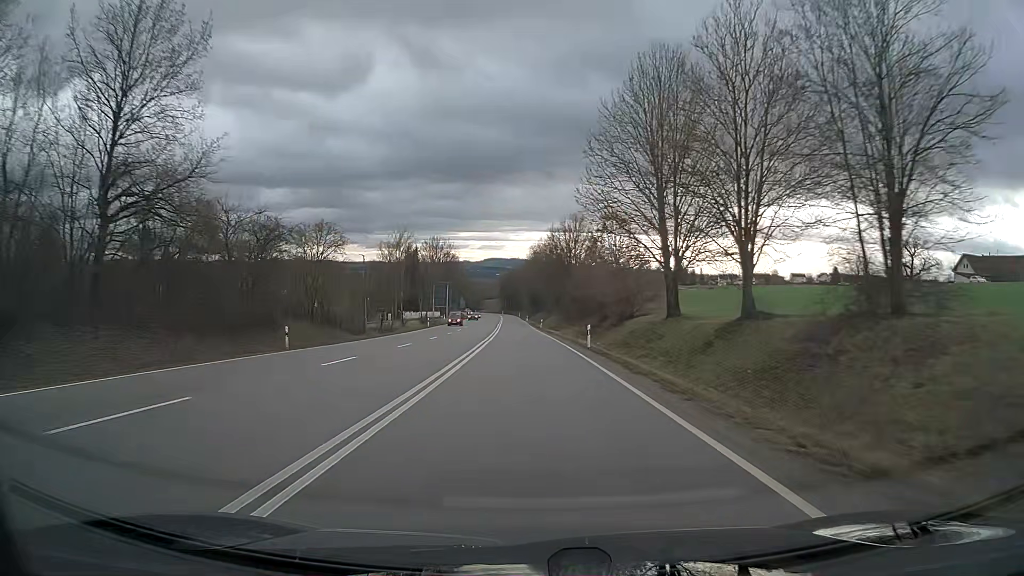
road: primary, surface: asphalt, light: Day
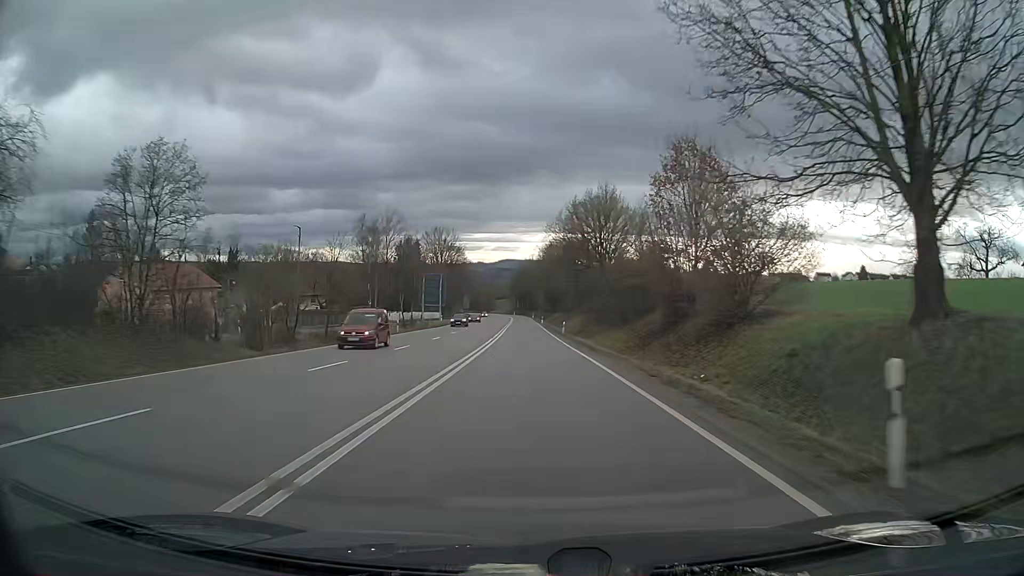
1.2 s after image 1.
(-0.3, +25.5) m; -1°
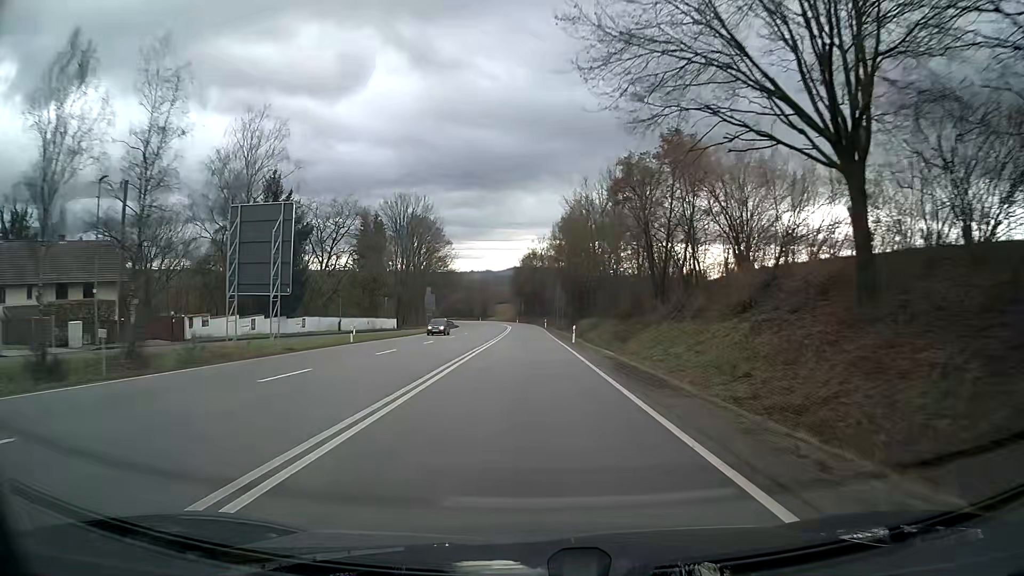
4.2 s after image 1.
(-0.6, +63.0) m; -1°
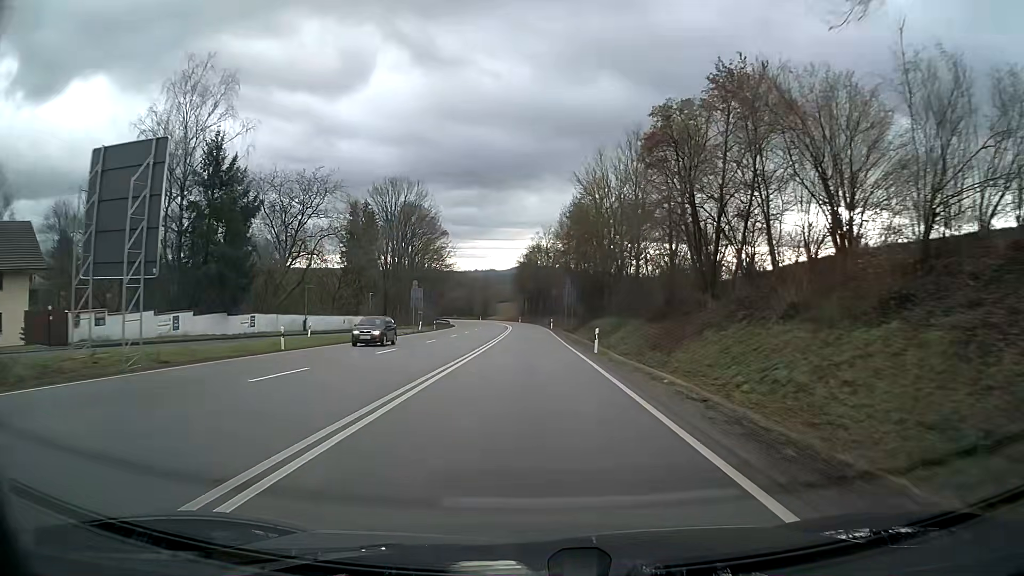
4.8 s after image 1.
(0.0, +12.5) m; 0°
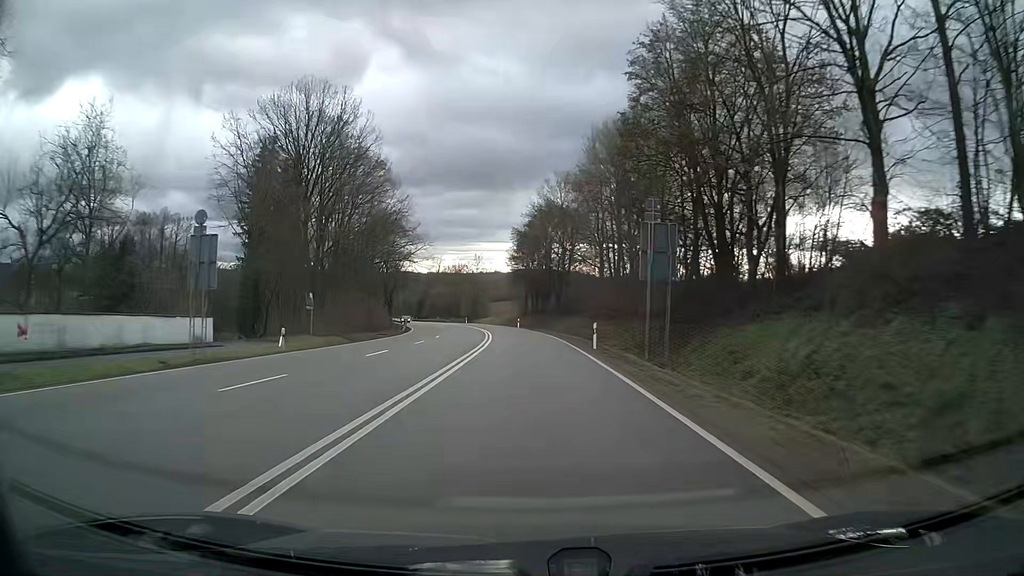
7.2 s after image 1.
(-0.2, +50.0) m; -1°
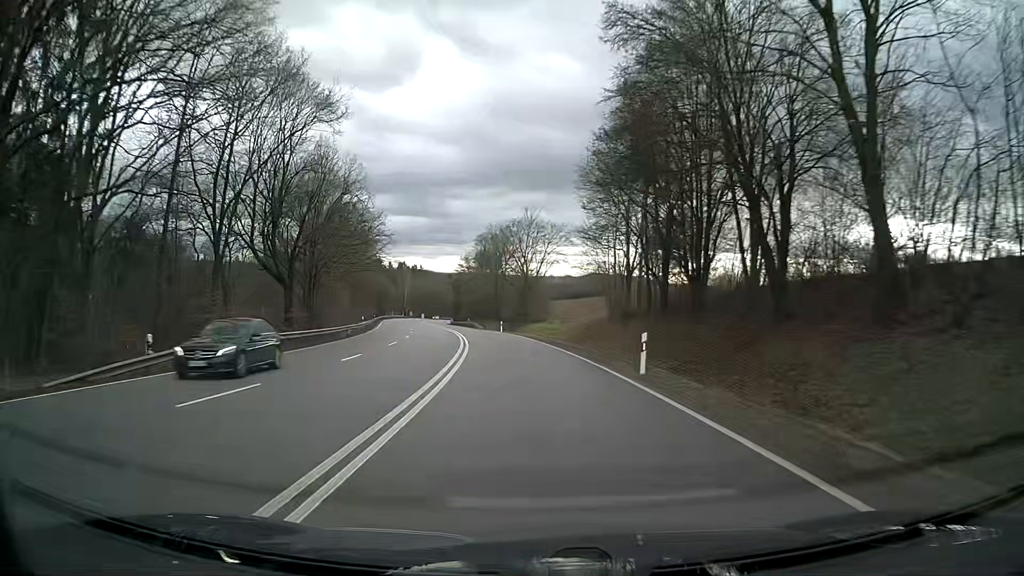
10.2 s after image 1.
(-2.9, +62.4) m; -7°
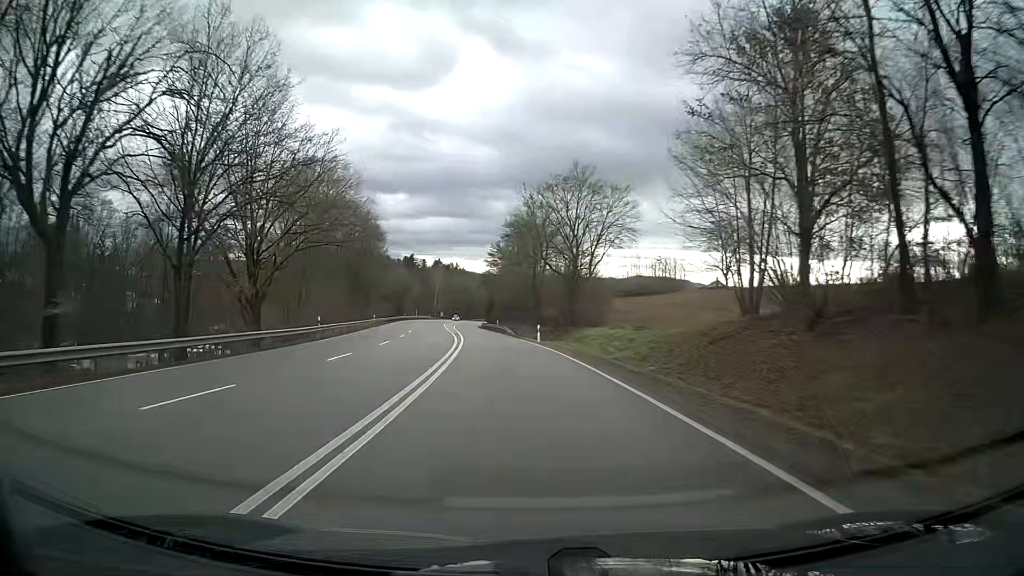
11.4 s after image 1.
(-0.7, +25.1) m; -3°
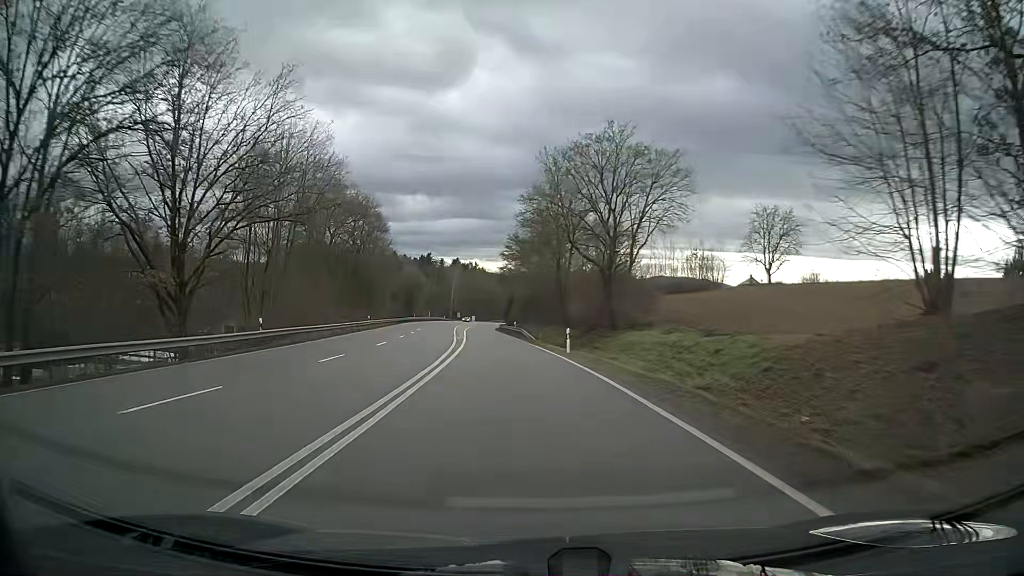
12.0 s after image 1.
(-0.2, +12.6) m; -2°
